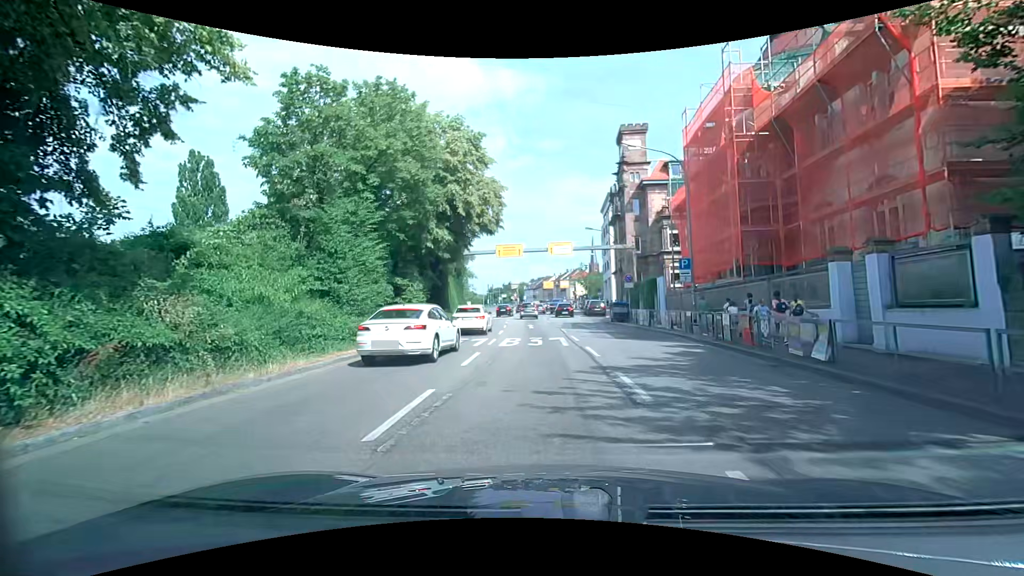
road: primary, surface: asphalt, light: Day
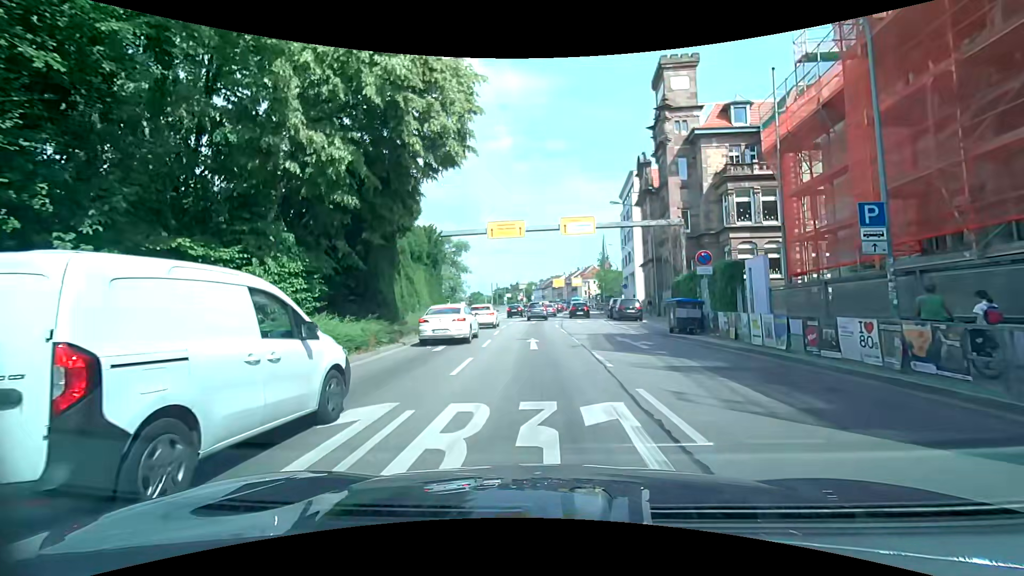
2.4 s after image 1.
(-0.1, +14.1) m; -1°
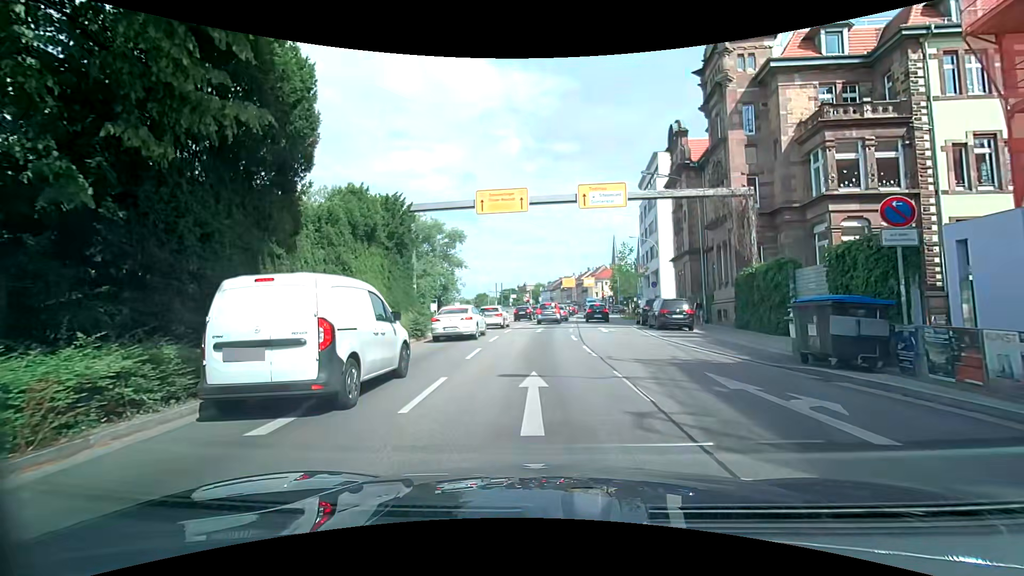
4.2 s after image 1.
(0.0, +9.9) m; +1°
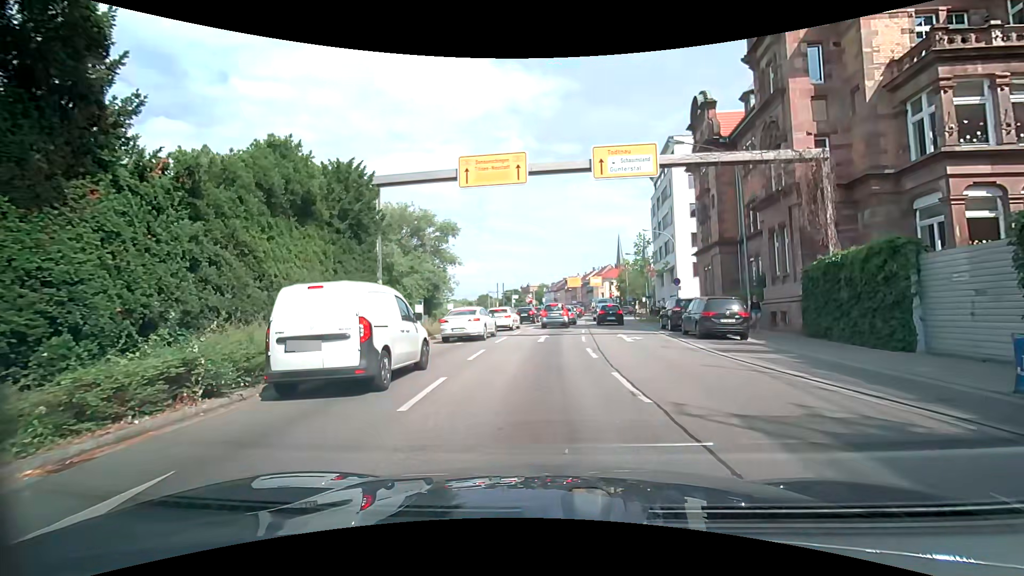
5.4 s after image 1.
(-0.2, +6.0) m; -3°
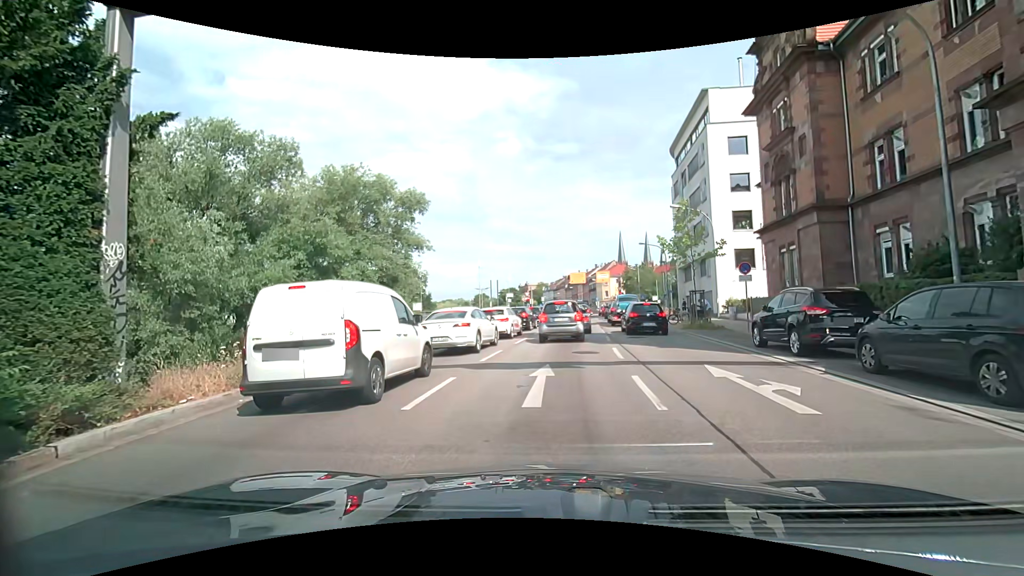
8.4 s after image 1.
(+0.1, +12.3) m; 0°
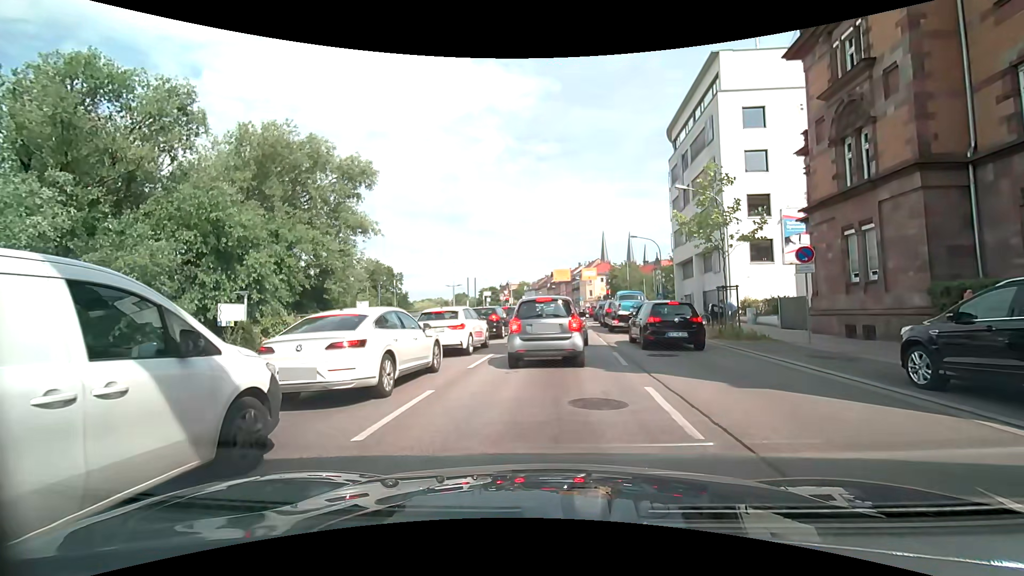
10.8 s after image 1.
(+0.2, +7.2) m; +3°
